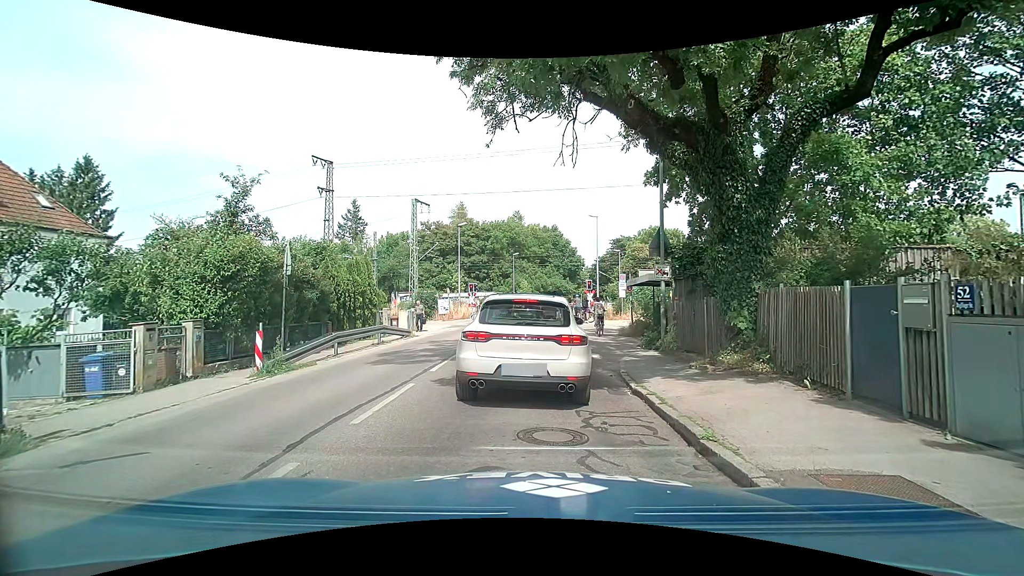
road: tertiary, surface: asphalt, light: Day
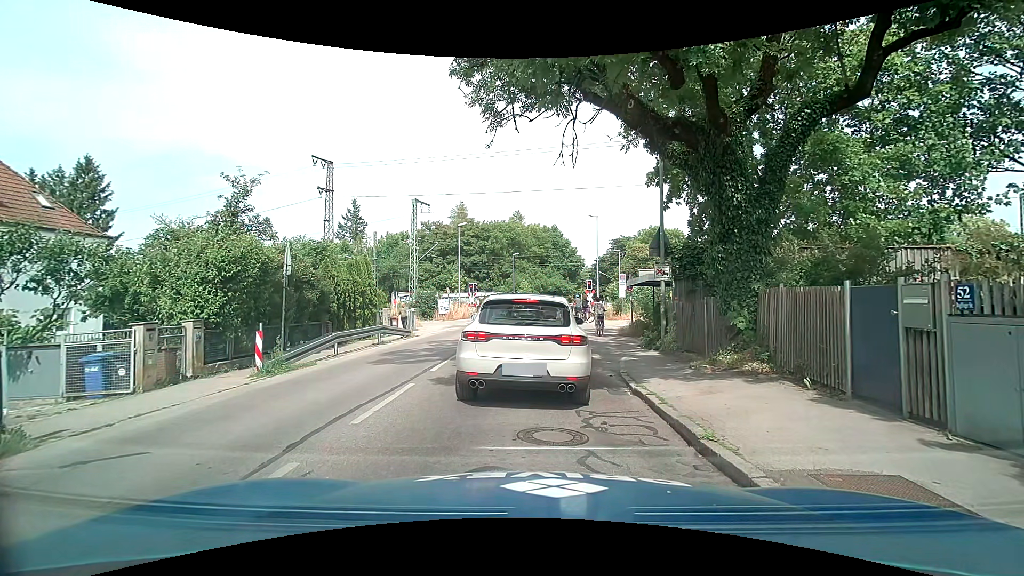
(0.0, 0.0) m; 0°
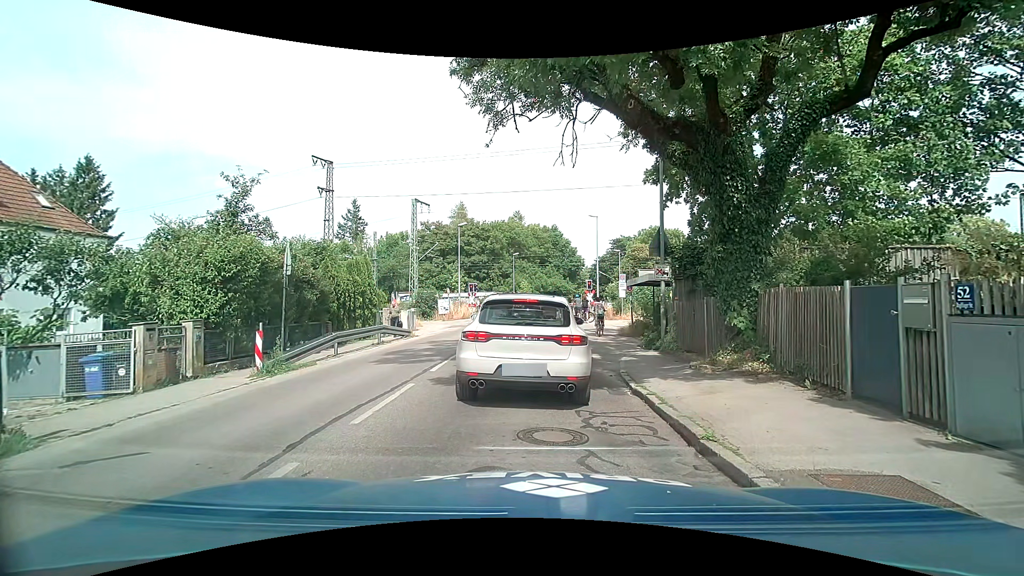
(0.0, 0.0) m; 0°
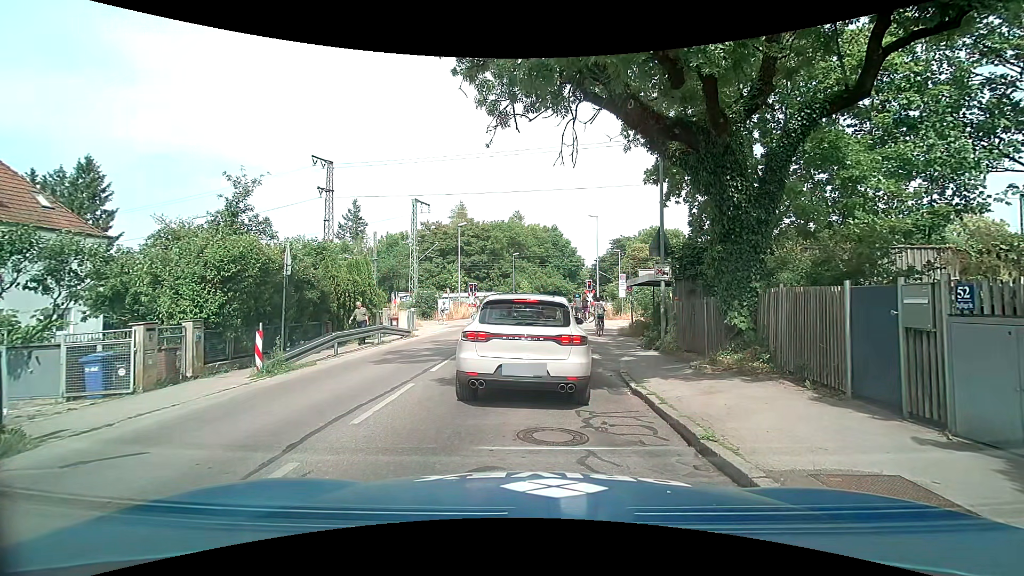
(0.0, 0.0) m; 0°
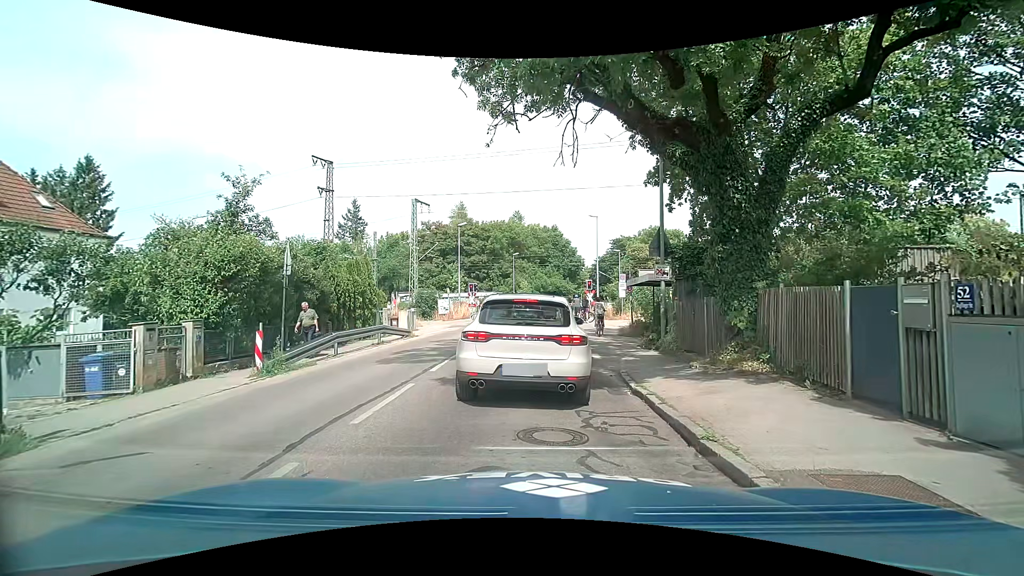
(0.0, 0.0) m; 0°
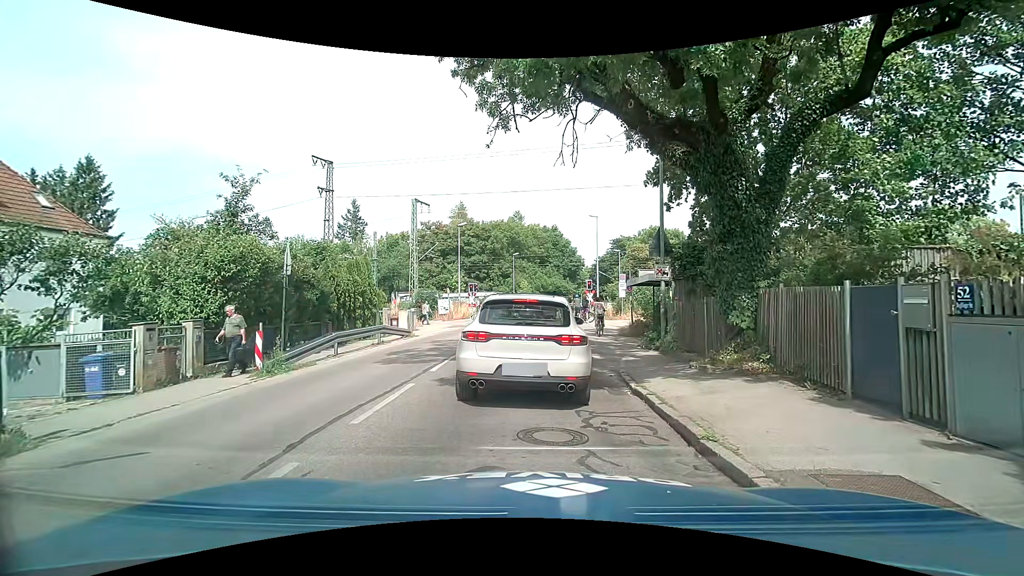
(0.0, 0.0) m; 0°
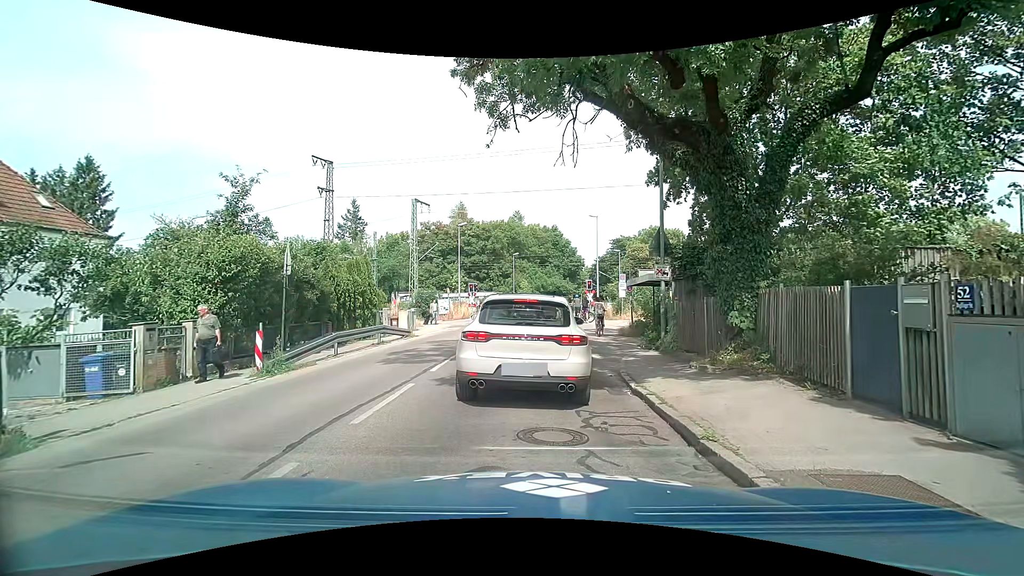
(0.0, 0.0) m; 0°
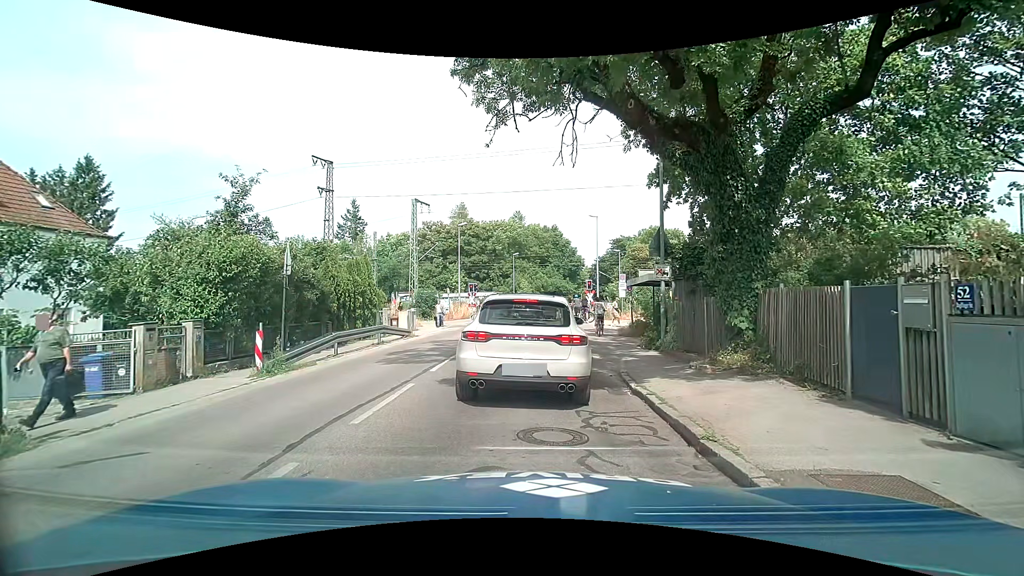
(0.0, 0.0) m; 0°
